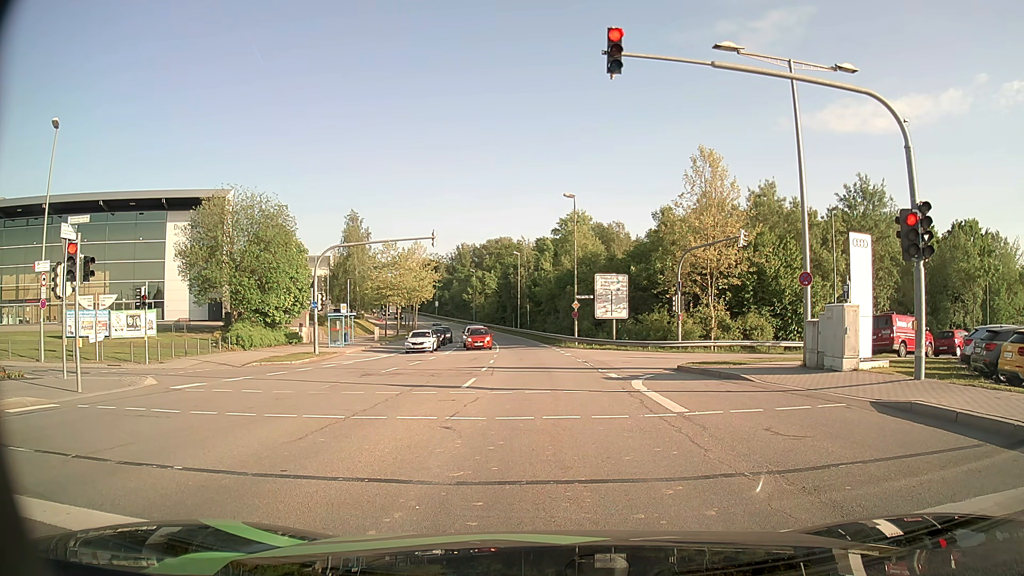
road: secondary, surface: asphalt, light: Day
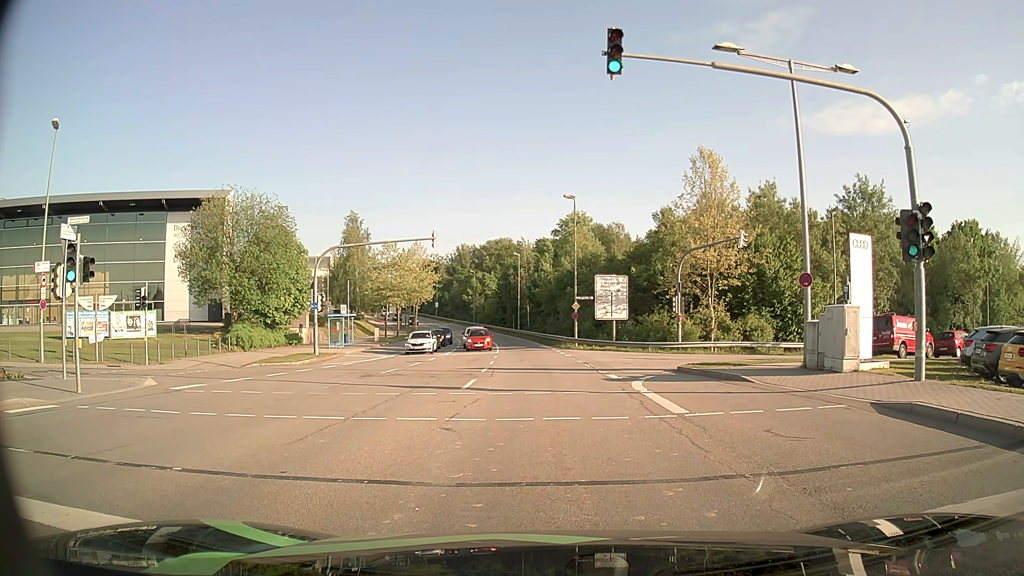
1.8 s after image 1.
(0.0, 0.0) m; 0°
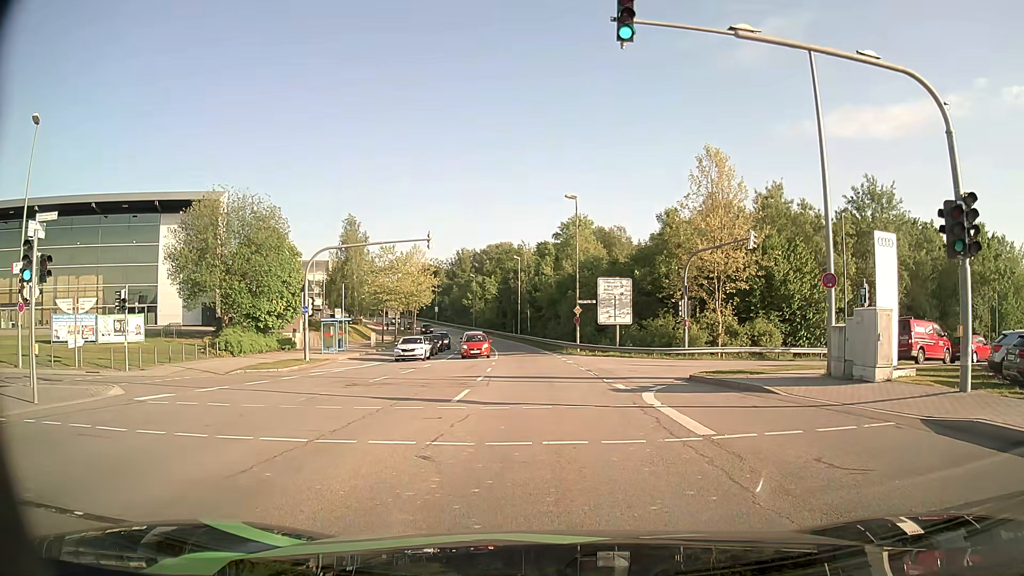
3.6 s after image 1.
(0.0, +1.8) m; -1°
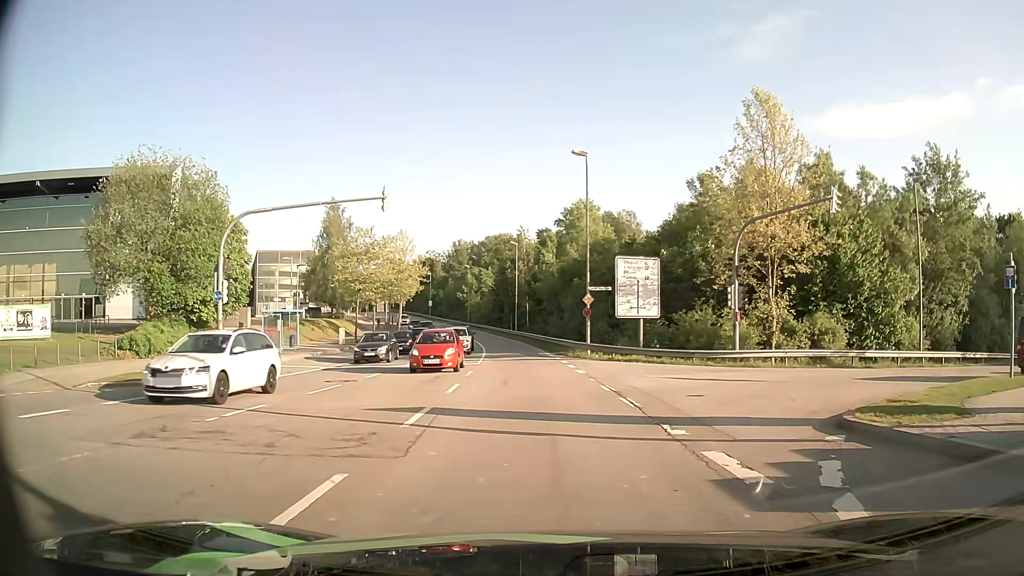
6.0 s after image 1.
(+0.3, +10.8) m; +1°
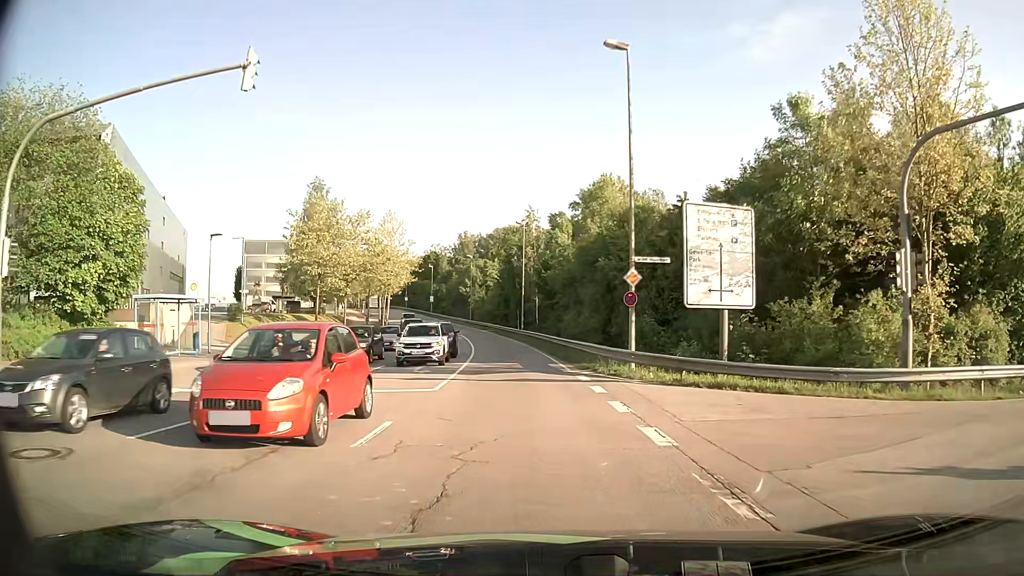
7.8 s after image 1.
(-0.1, +13.6) m; -1°
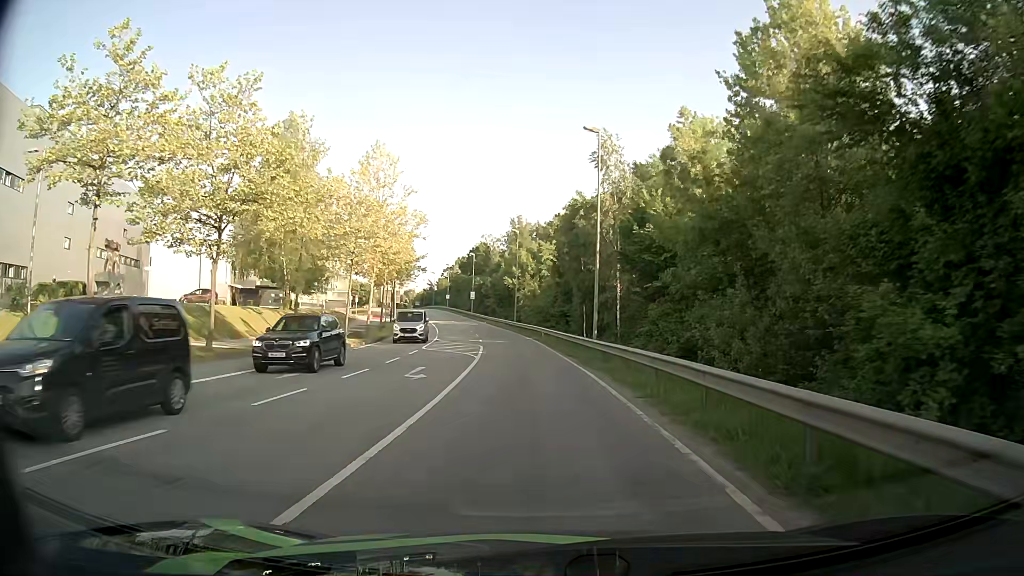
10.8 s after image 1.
(-1.4, +30.3) m; -5°
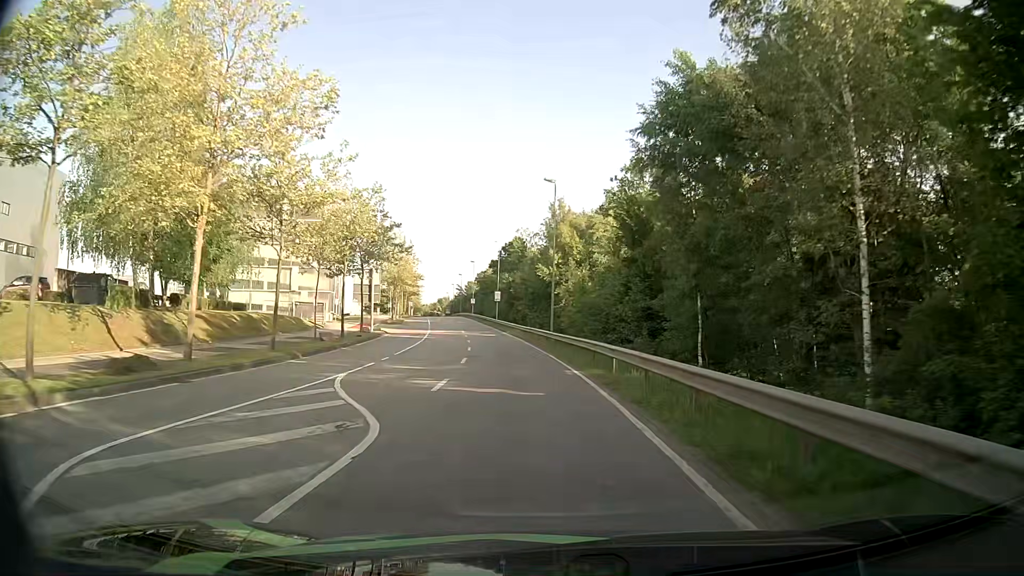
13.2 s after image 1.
(-0.9, +28.5) m; -4°
